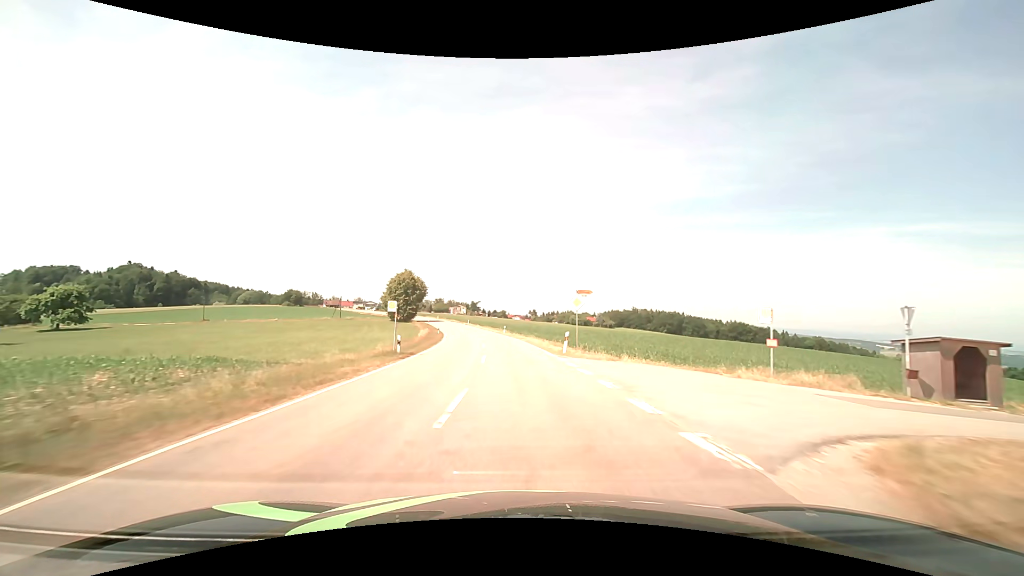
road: tertiary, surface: asphalt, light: Day
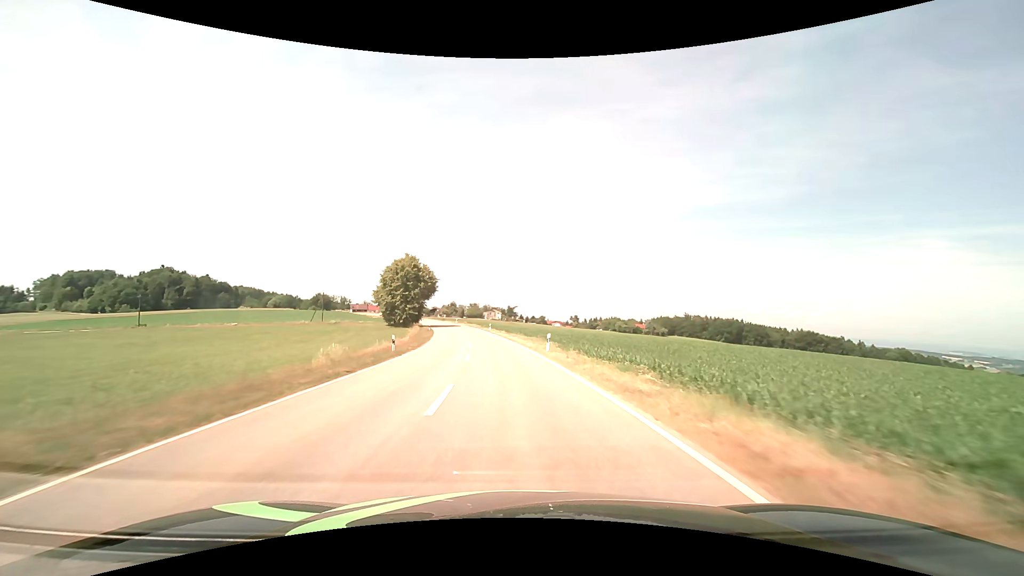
(-1.0, +34.5) m; -4°
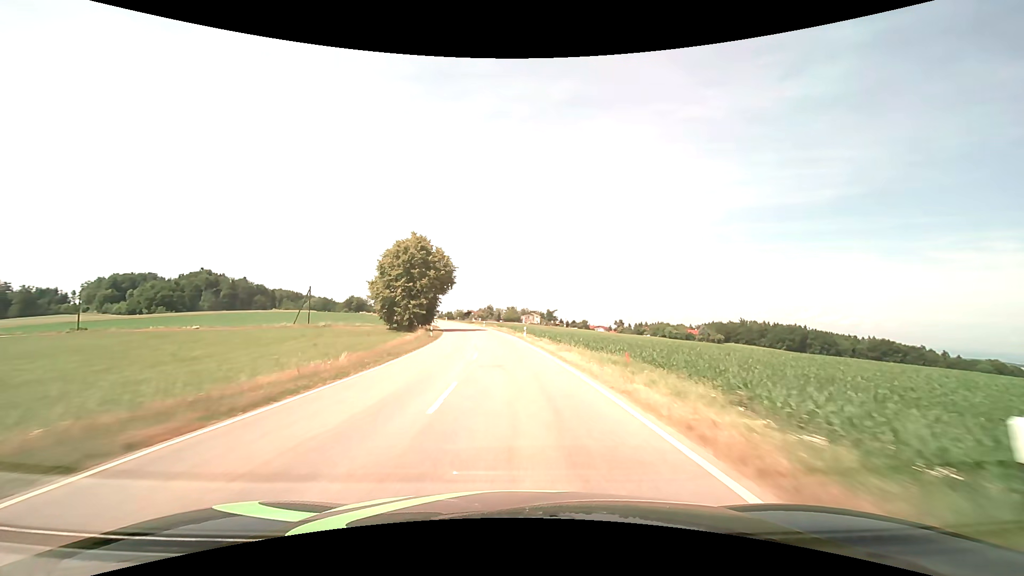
(-0.8, +23.0) m; -4°
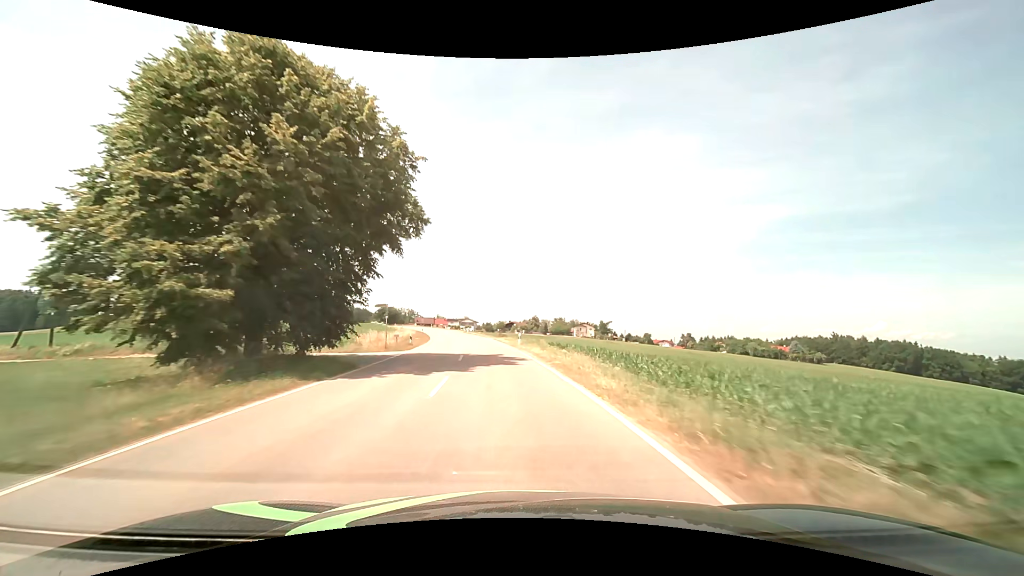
(-2.3, +45.6) m; -5°
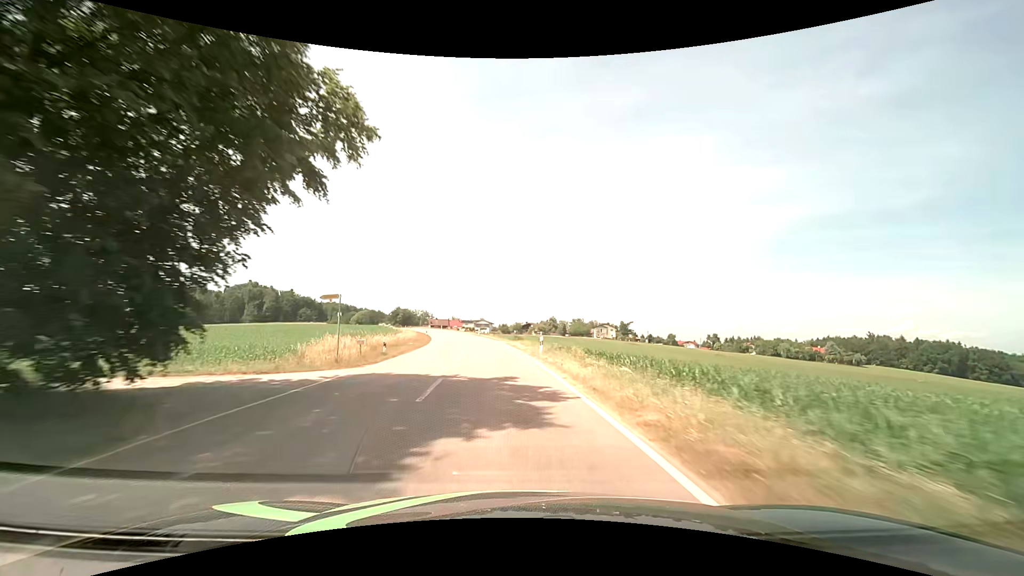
(-0.2, +11.2) m; -2°
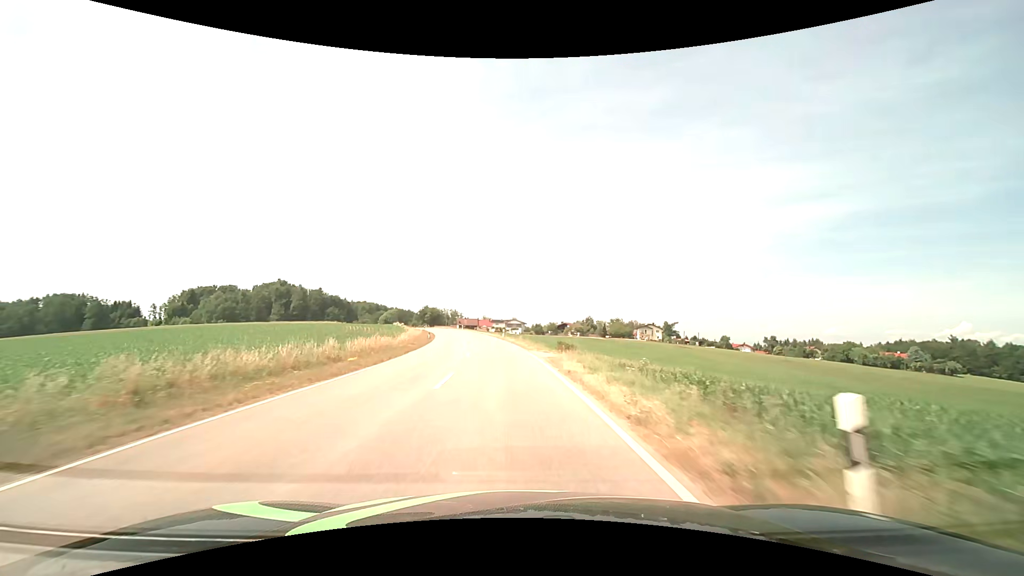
(-0.8, +22.1) m; -4°
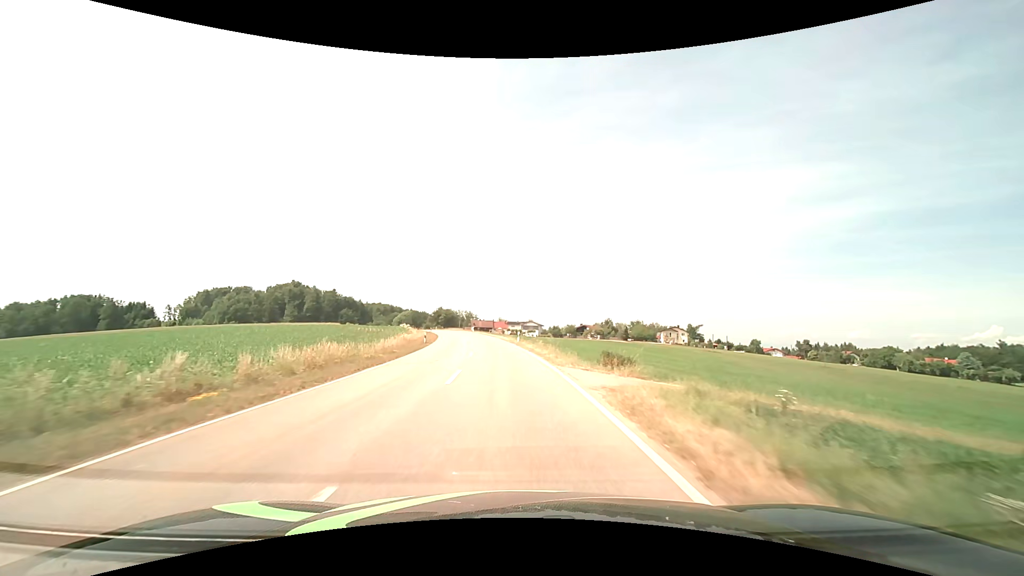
(-0.2, +11.0) m; -2°
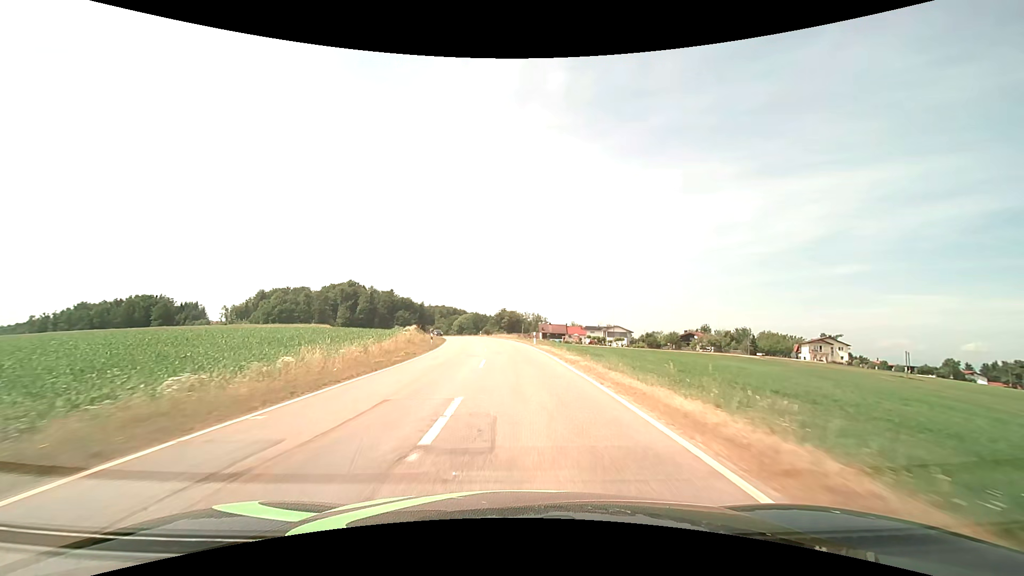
(-4.0, +53.0) m; -8°
(0, +10) (0, +20) (0, +30) (-1, +40) (-2, +50) (-3, +60) (-5, +70) (-7, +79) (-9, +89) (-11, +99) m
